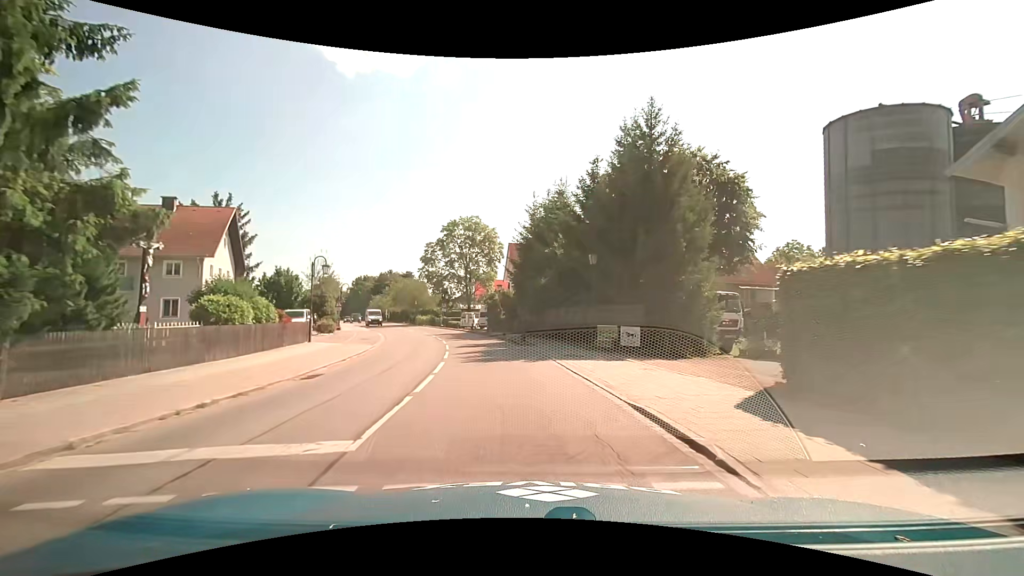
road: tertiary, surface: asphalt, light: Day
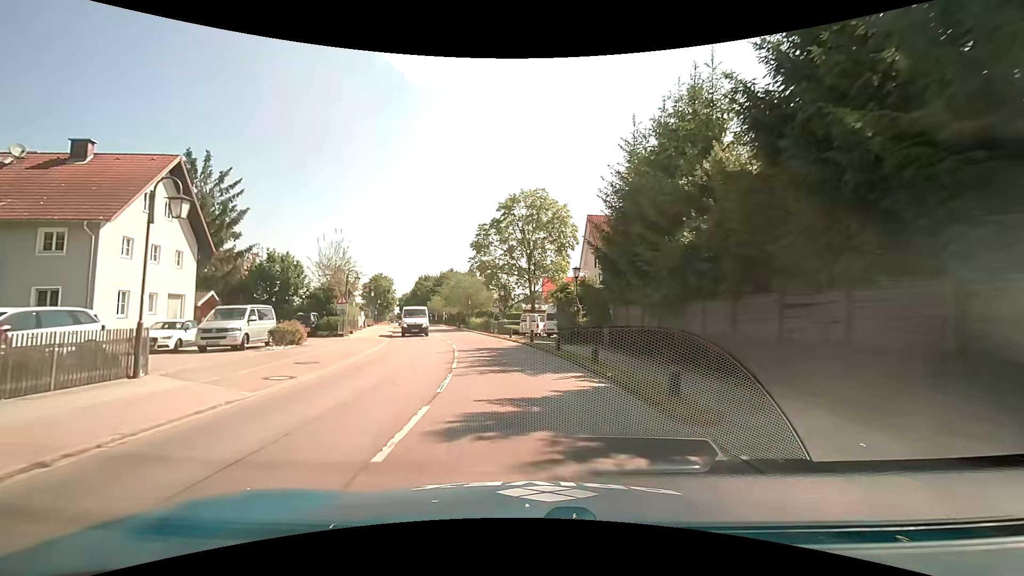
(-1.4, +17.0) m; -9°
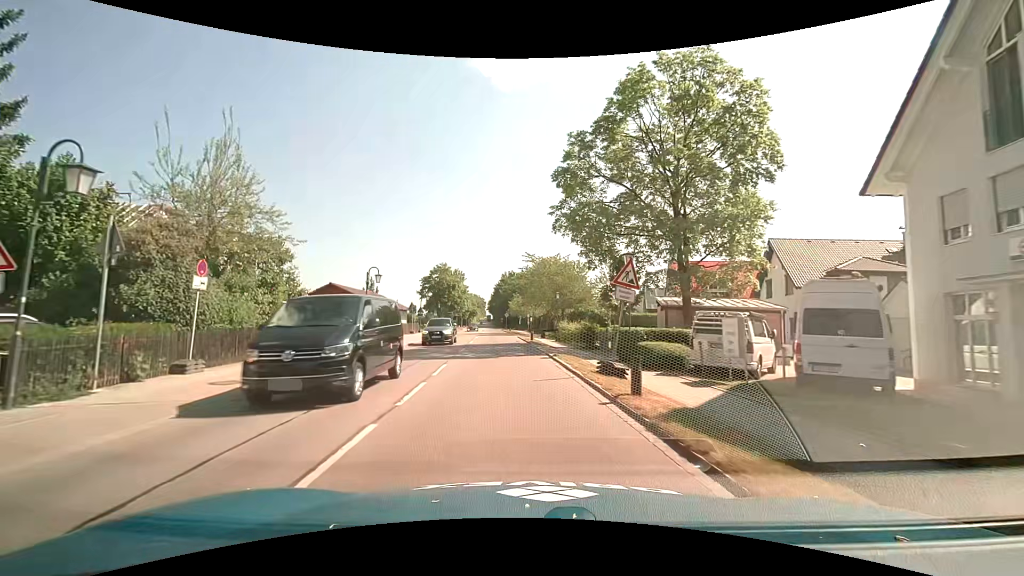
(-2.5, +28.3) m; -11°
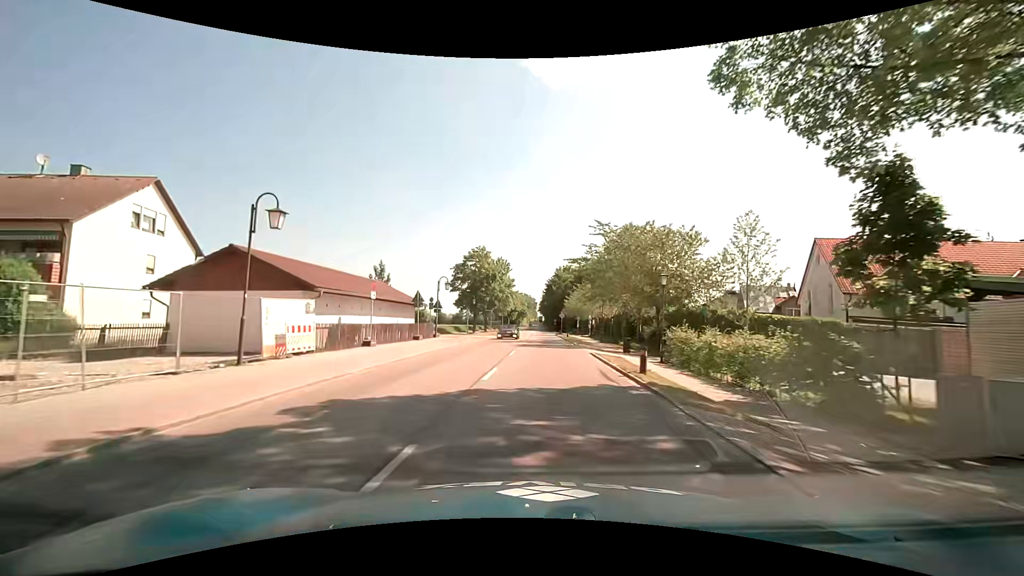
(-1.1, +19.4) m; -5°
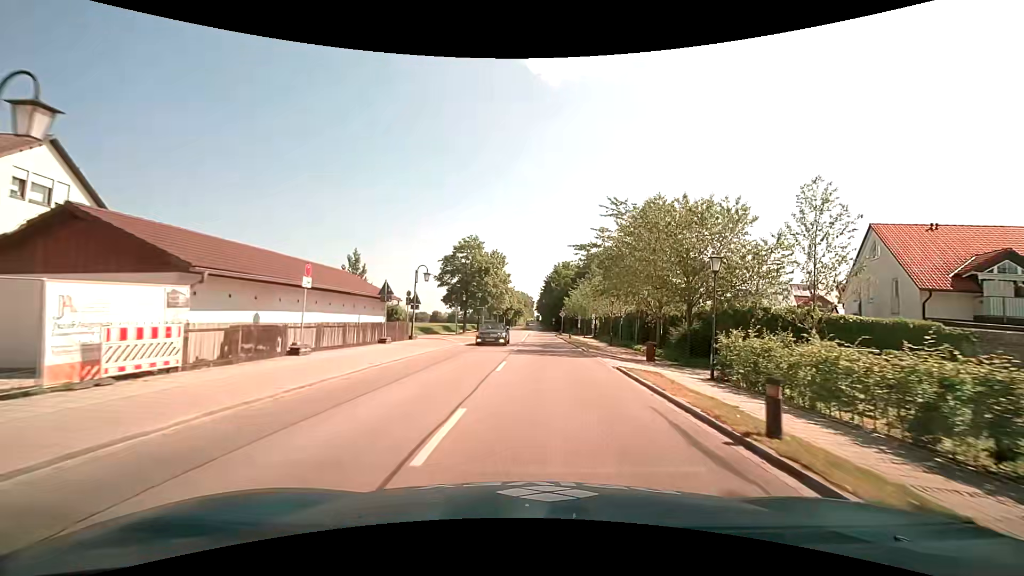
(-0.1, +6.9) m; 0°
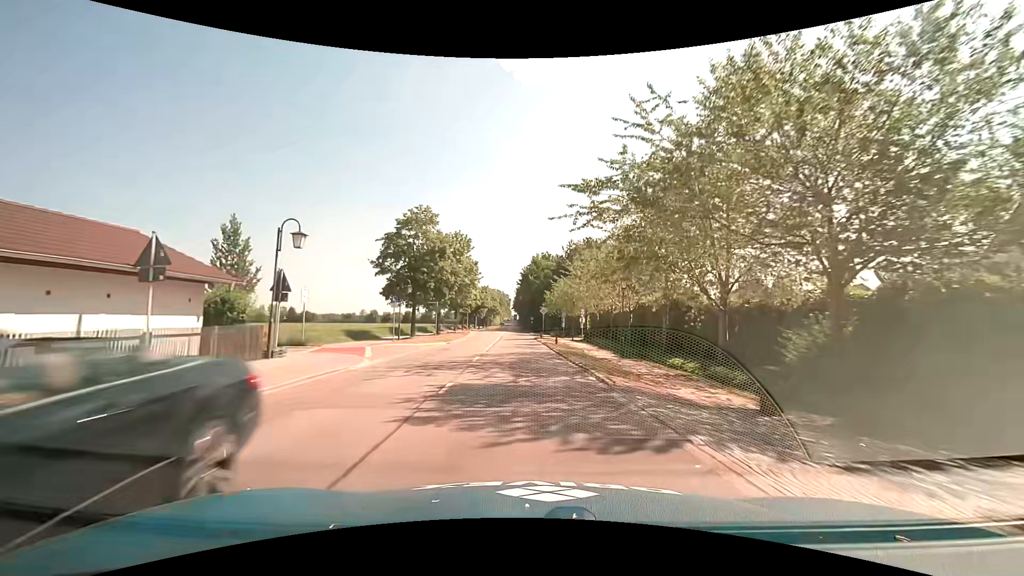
(+0.6, +14.5) m; +3°
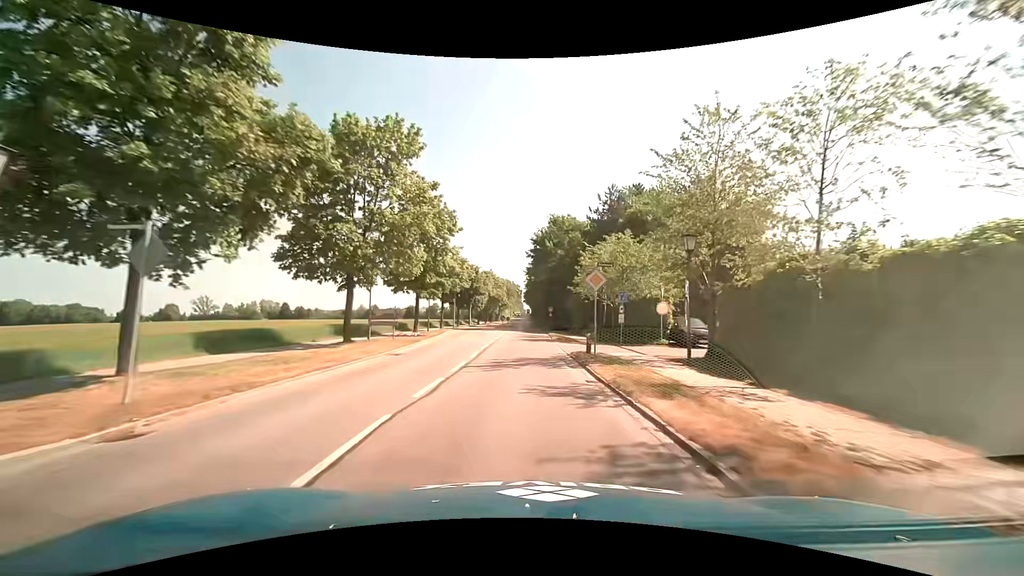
(-0.2, +31.3) m; -1°
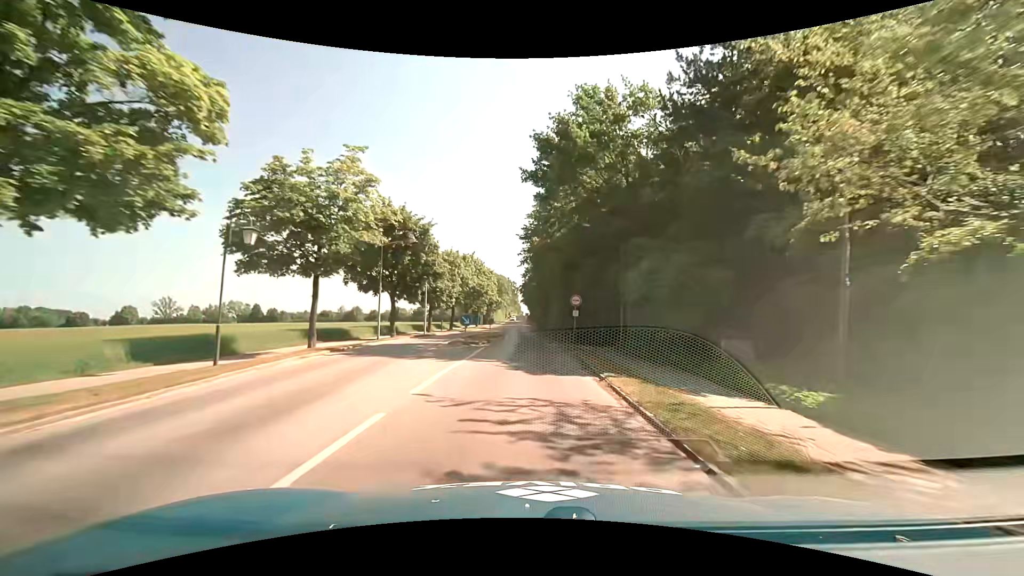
(0.0, +31.8) m; 0°
(0, +10) (0, +20) (0, +30) (0, +40) (0, +50) (0, +60) (0, +70) (0, +80) (-1, +90) (-1, +100) m
